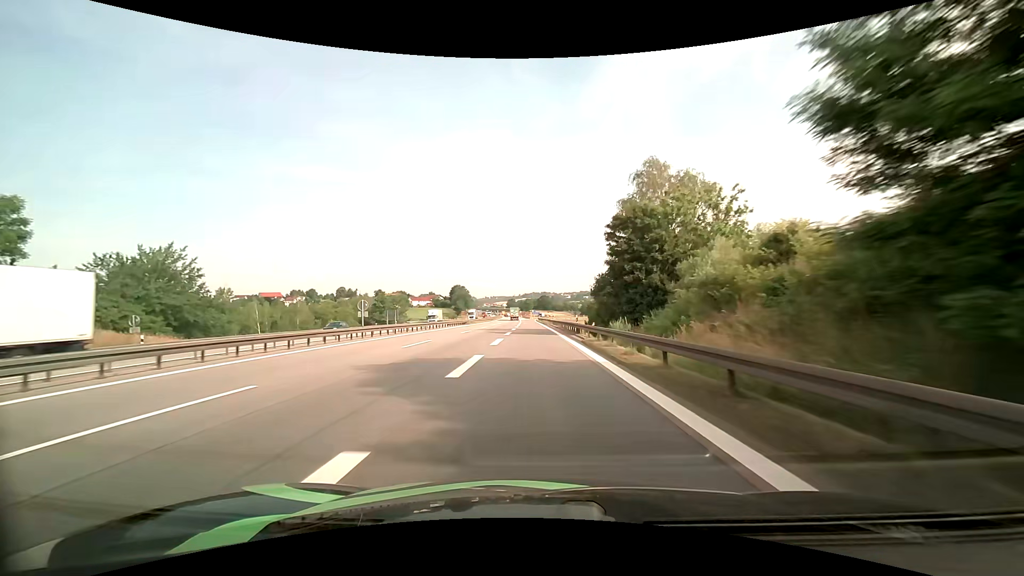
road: motorway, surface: asphalt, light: Day
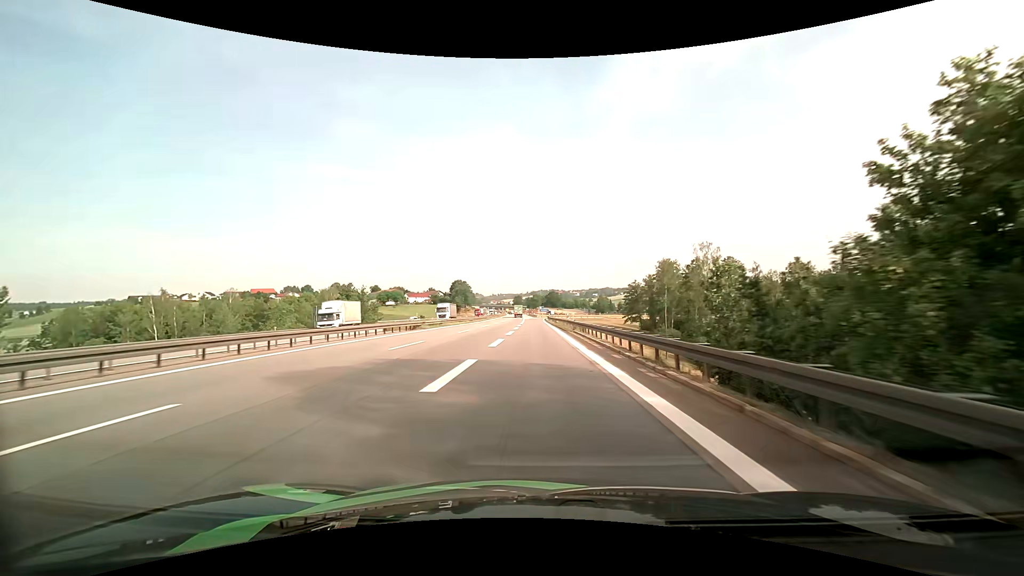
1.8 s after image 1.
(-0.2, +38.1) m; 0°
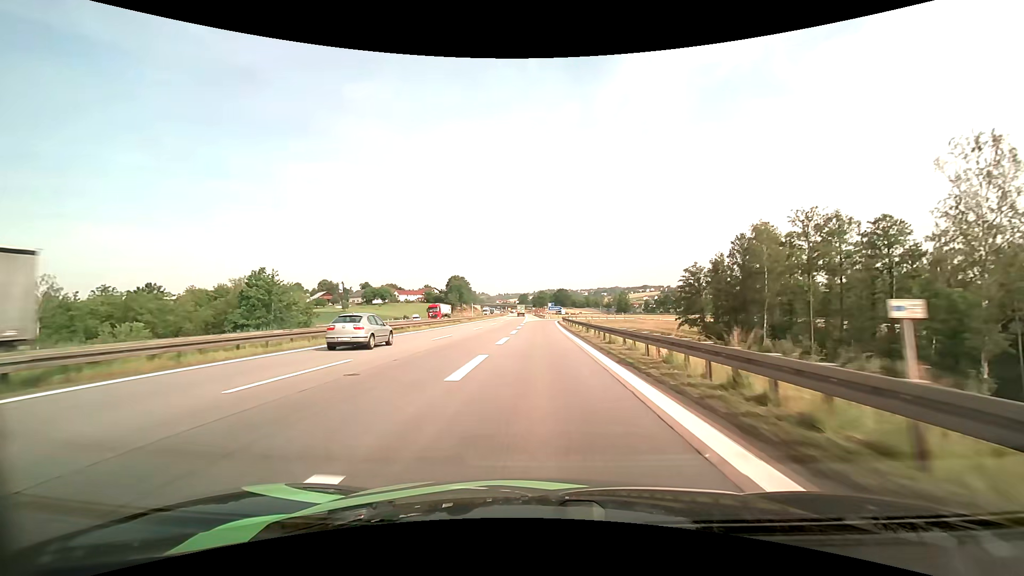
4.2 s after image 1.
(-0.6, +46.3) m; -1°
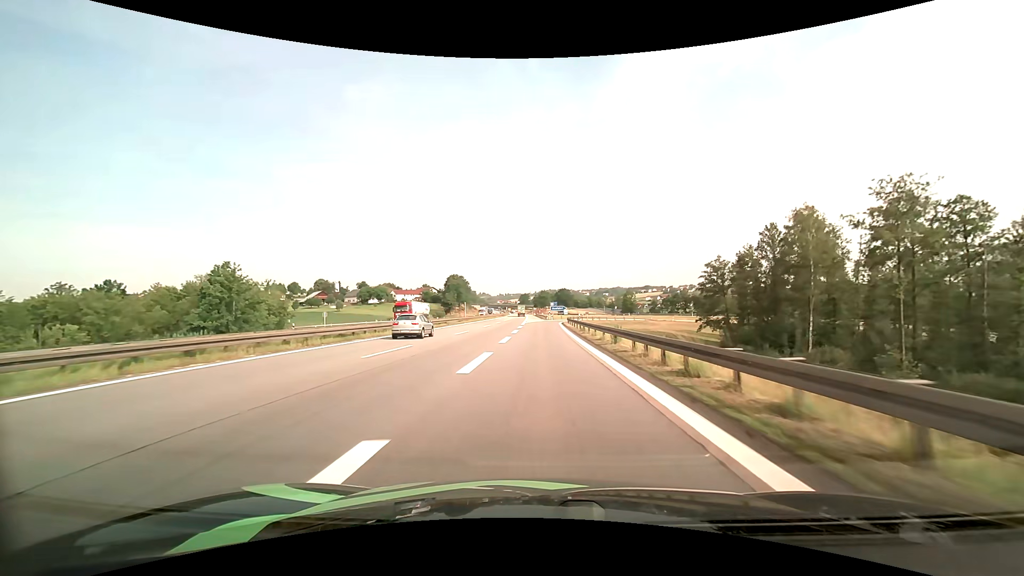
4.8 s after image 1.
(0.0, +10.7) m; 0°
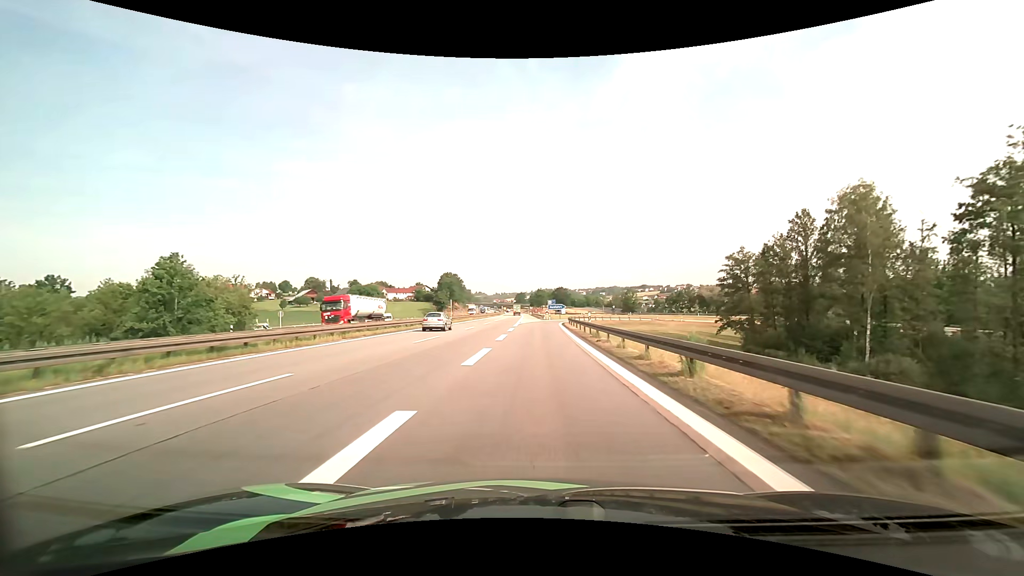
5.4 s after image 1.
(0.0, +10.4) m; +1°
(0, +10) (0, +20) (0, +30) (0, +40) (0, +50) (+1, +60) (+1, +70) (+4, +80) (+7, +89) (+12, +98) m
